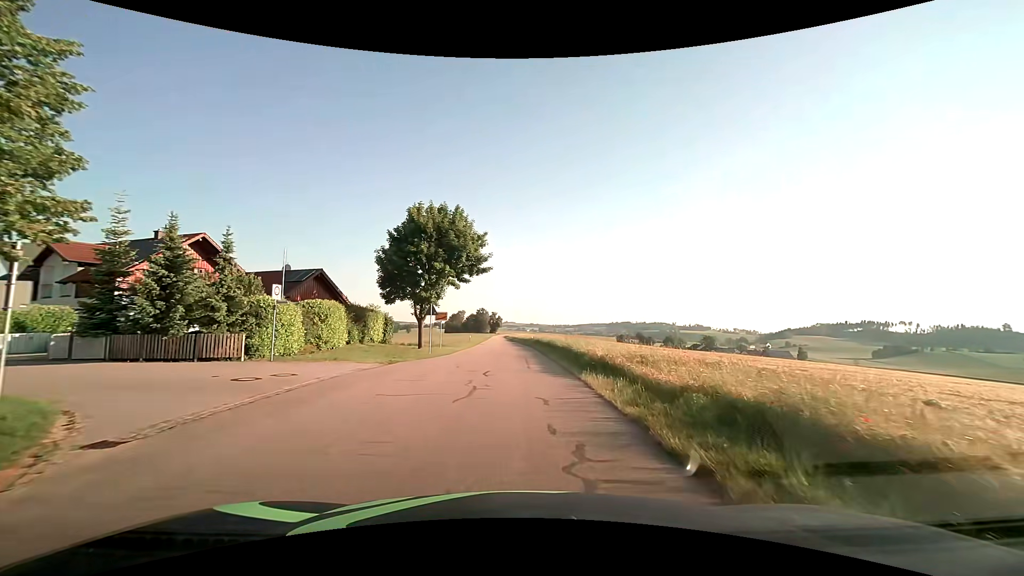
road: tertiary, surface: asphalt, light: Day
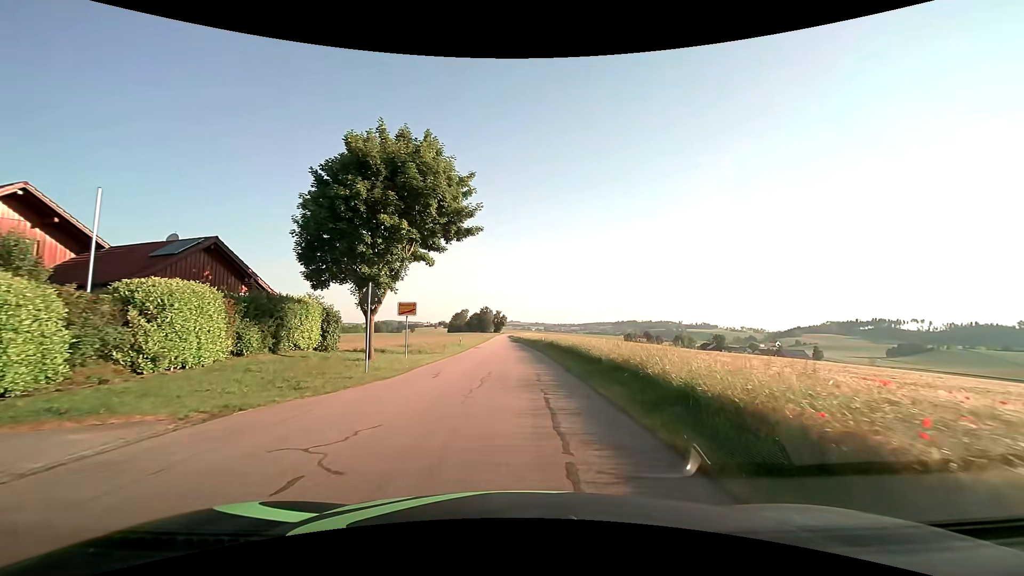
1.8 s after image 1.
(-0.1, +13.6) m; -1°
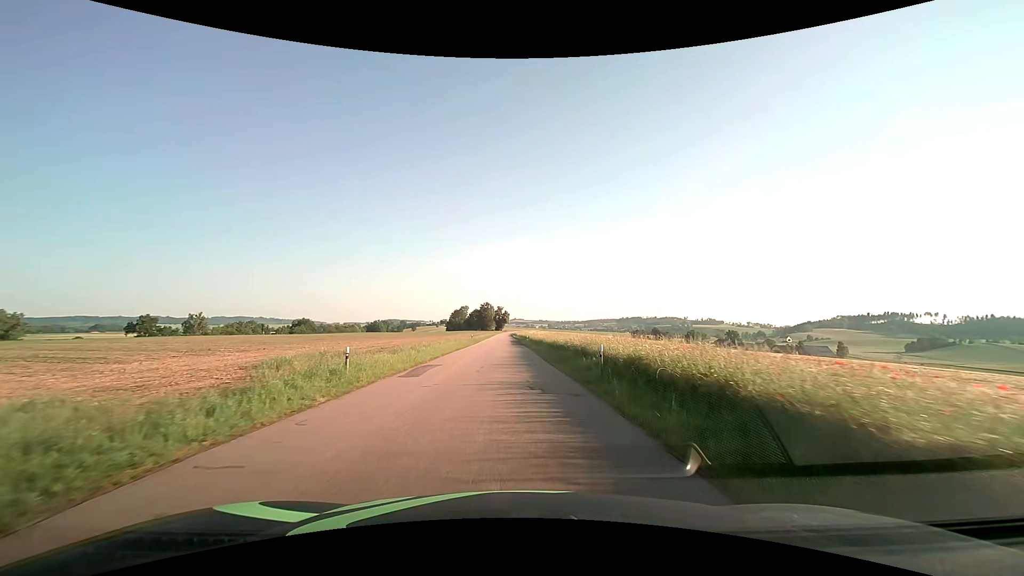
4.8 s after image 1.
(0.0, +28.5) m; -1°
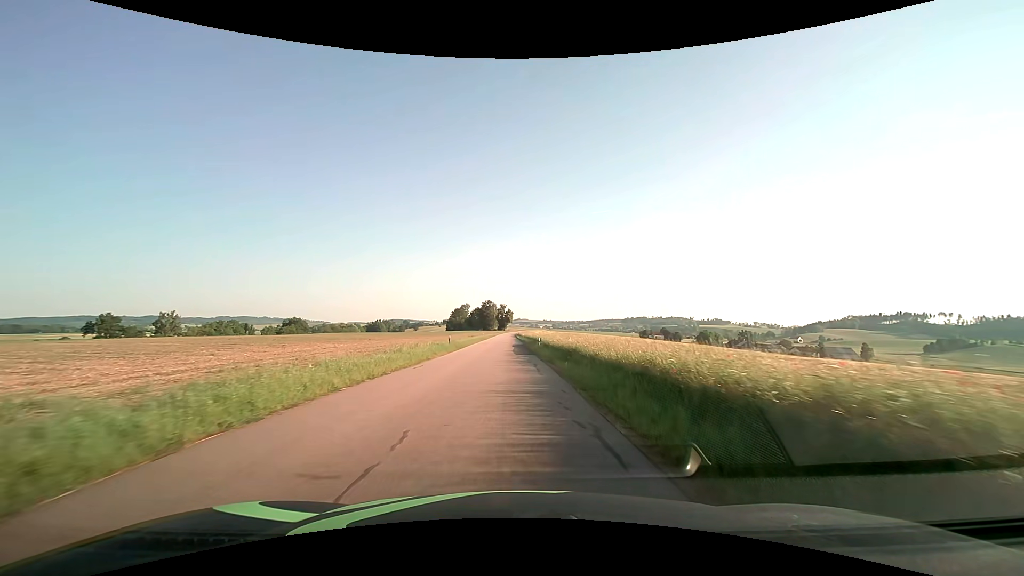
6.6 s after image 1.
(-0.1, +23.3) m; 0°
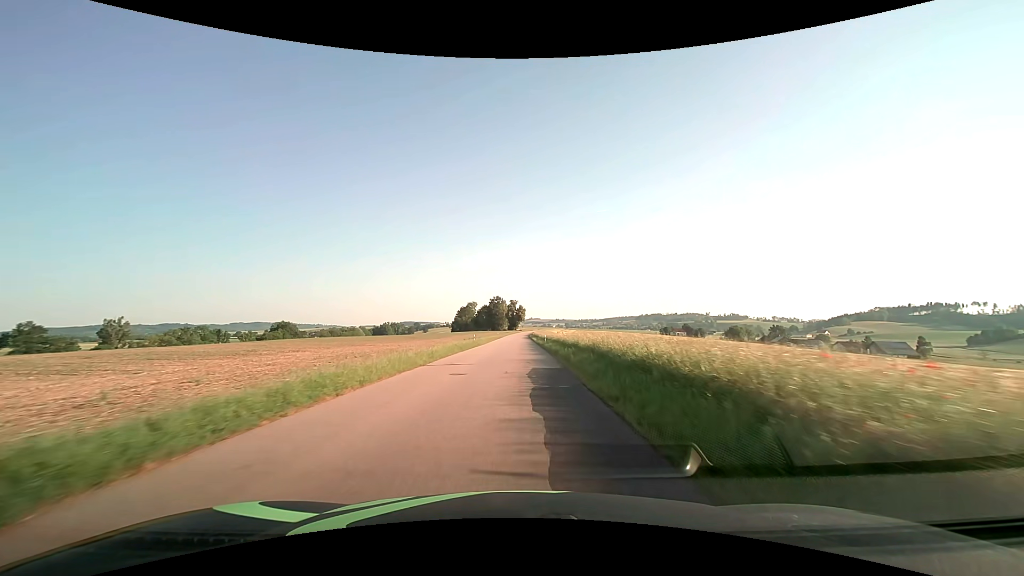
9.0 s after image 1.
(-0.6, +38.2) m; -1°
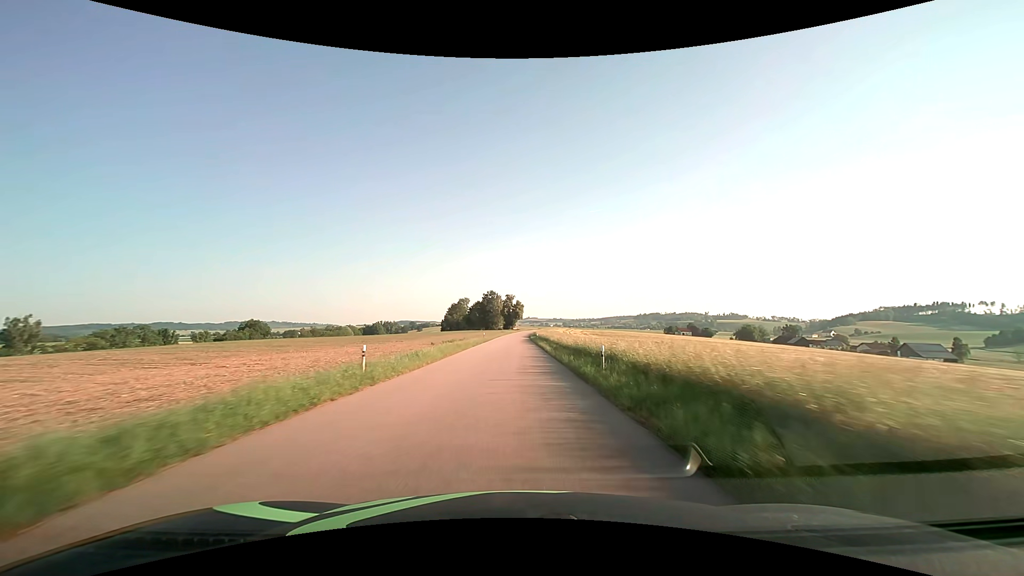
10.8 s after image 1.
(0.0, +33.4) m; 0°
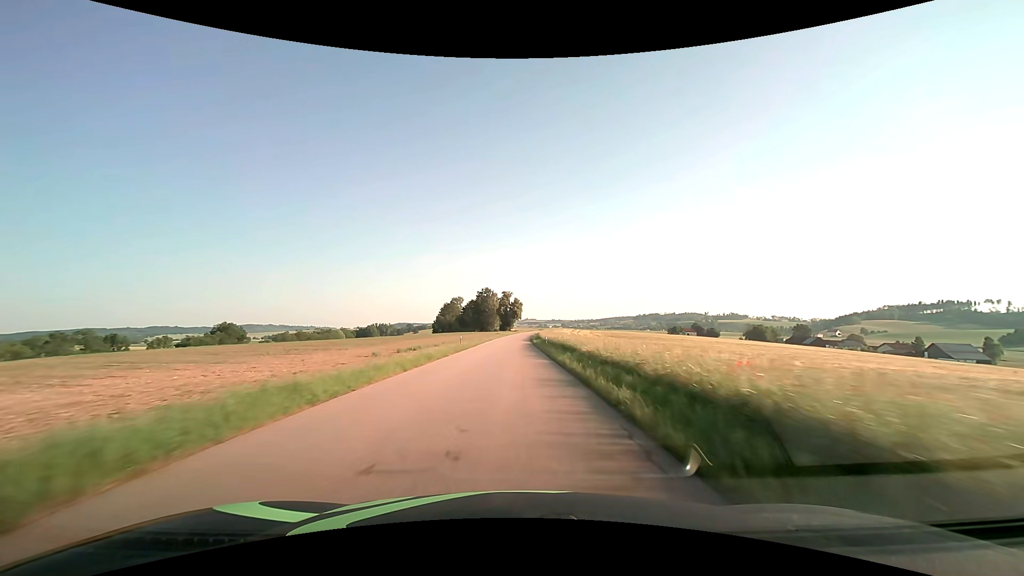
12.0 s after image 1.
(+0.1, +24.2) m; 0°
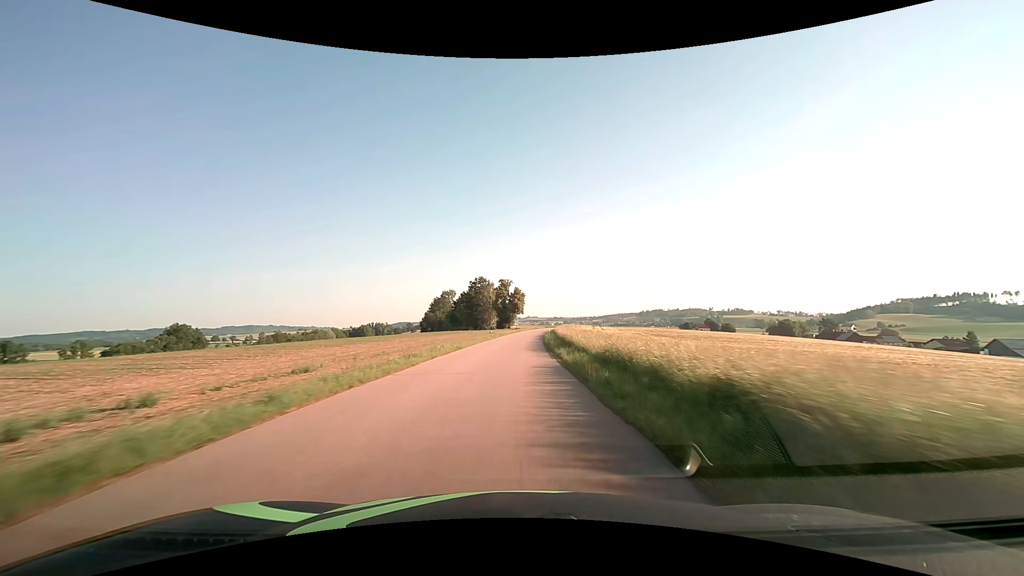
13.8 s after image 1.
(-0.1, +38.2) m; 0°
